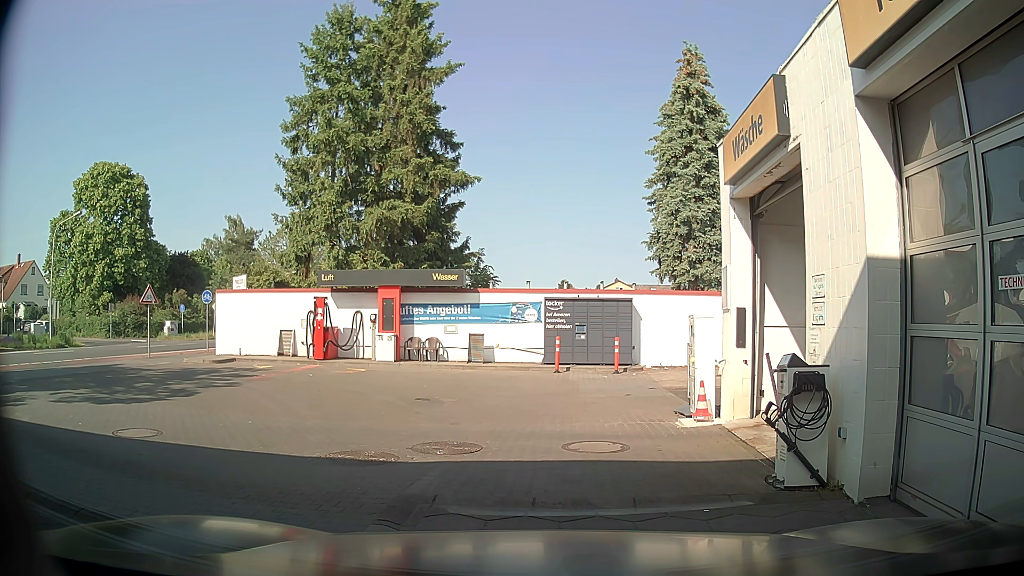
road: service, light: Day
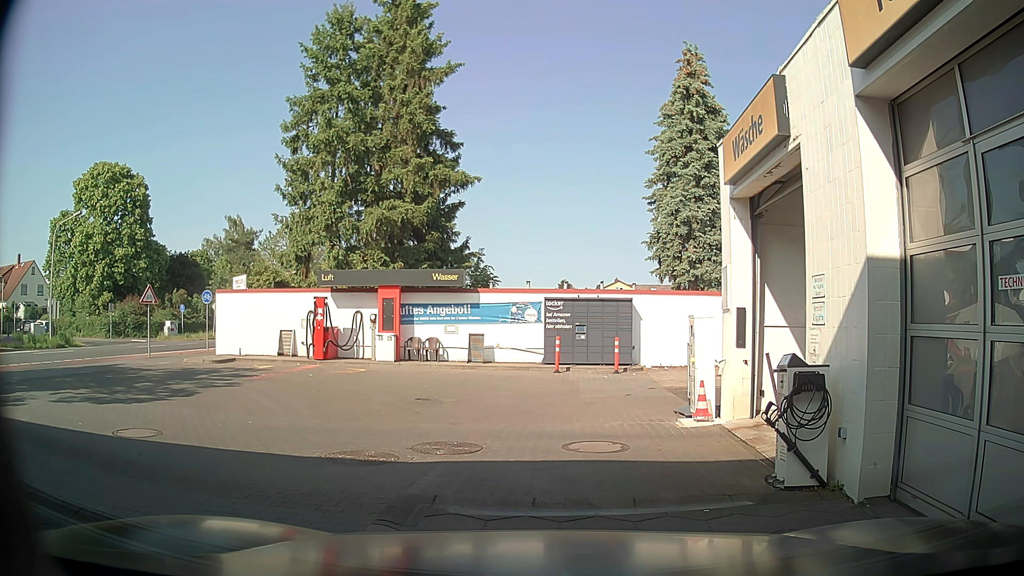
(0.0, 0.0) m; 0°
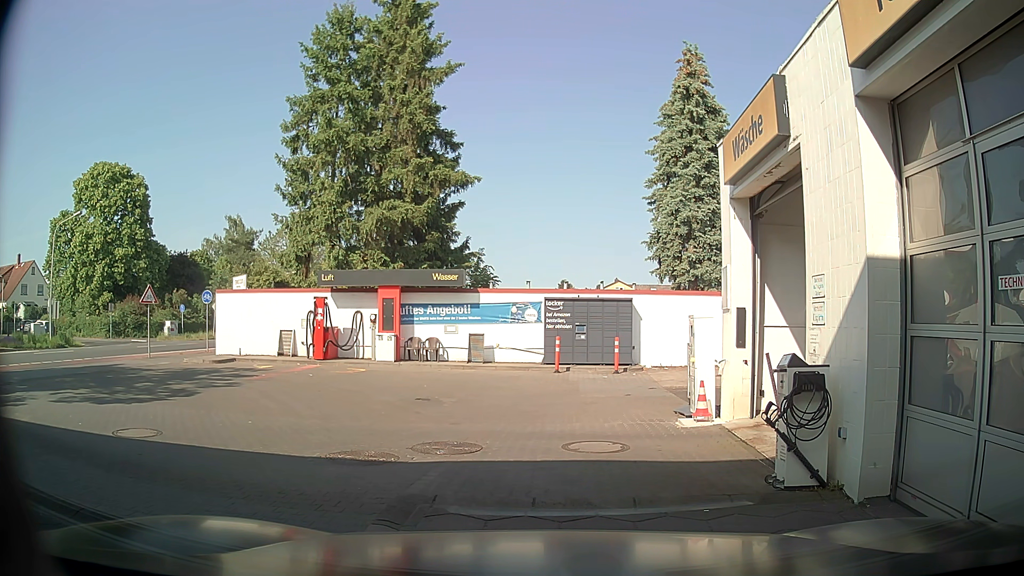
(0.0, 0.0) m; 0°
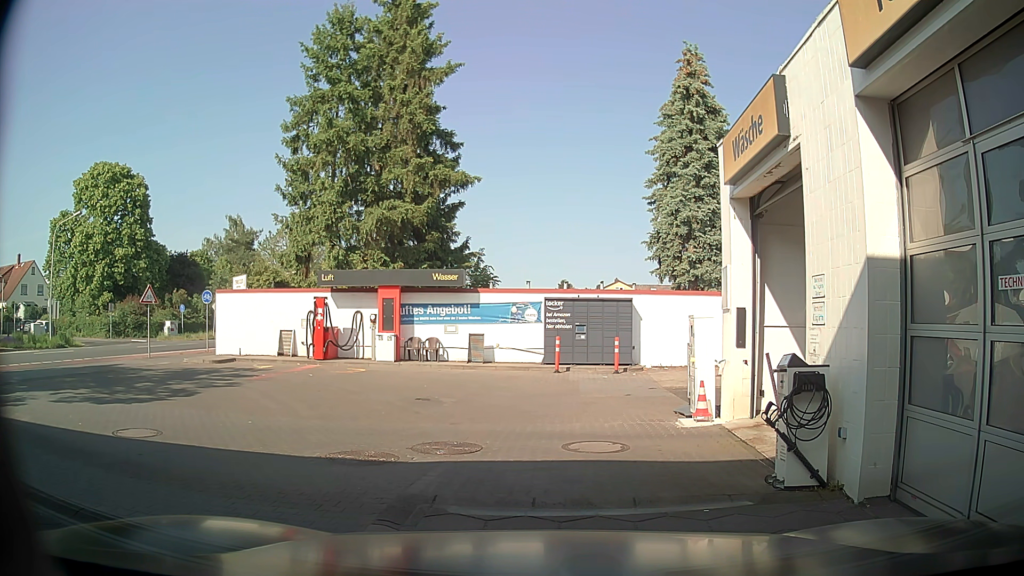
(0.0, 0.0) m; 0°
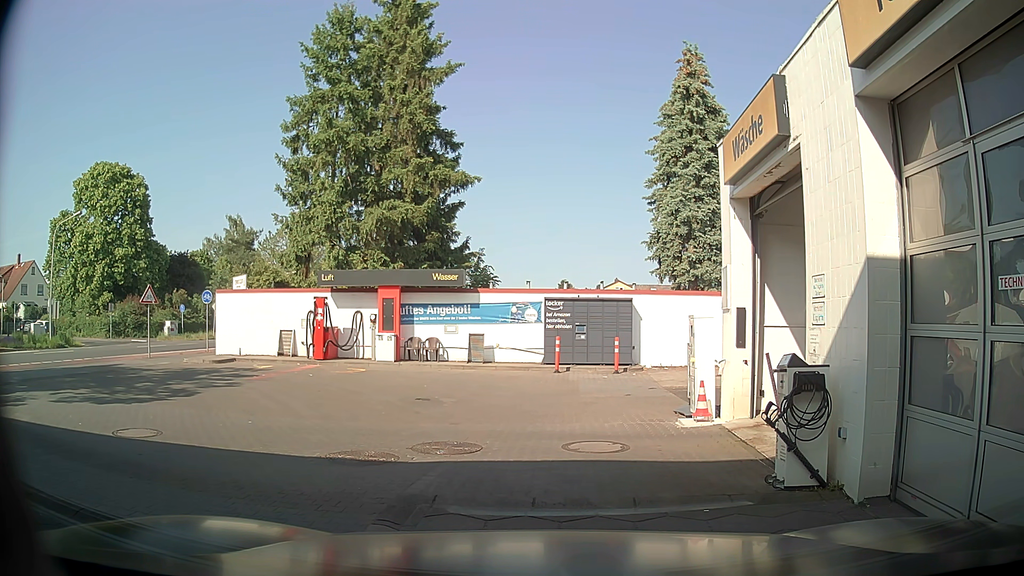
(0.0, 0.0) m; 0°
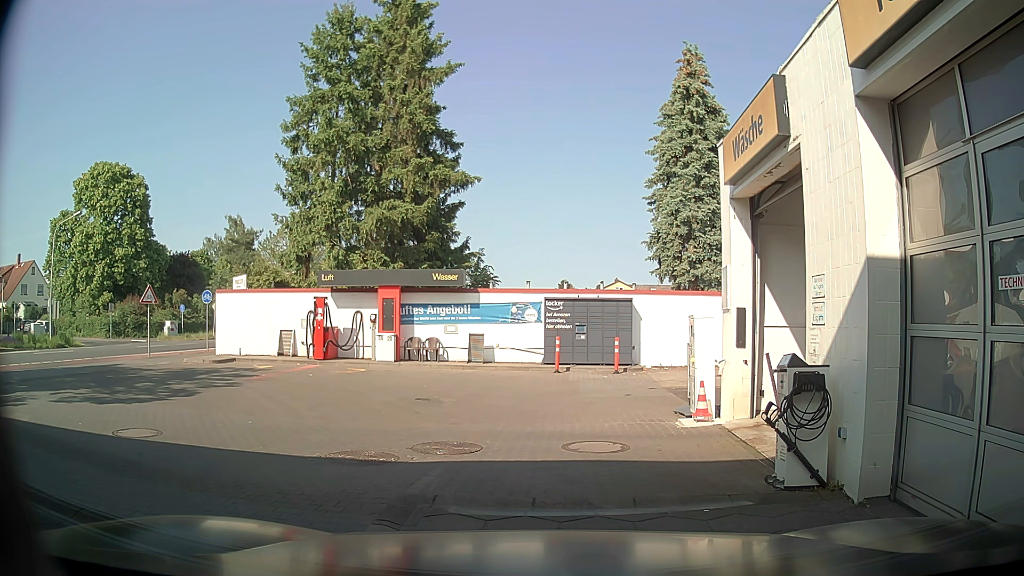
(0.0, 0.0) m; 0°
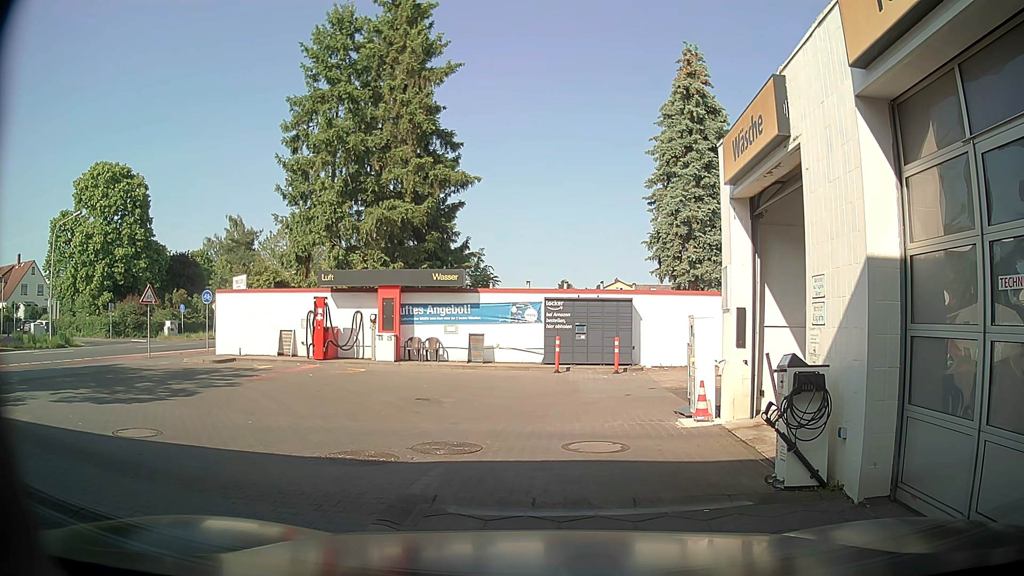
(0.0, 0.0) m; 0°
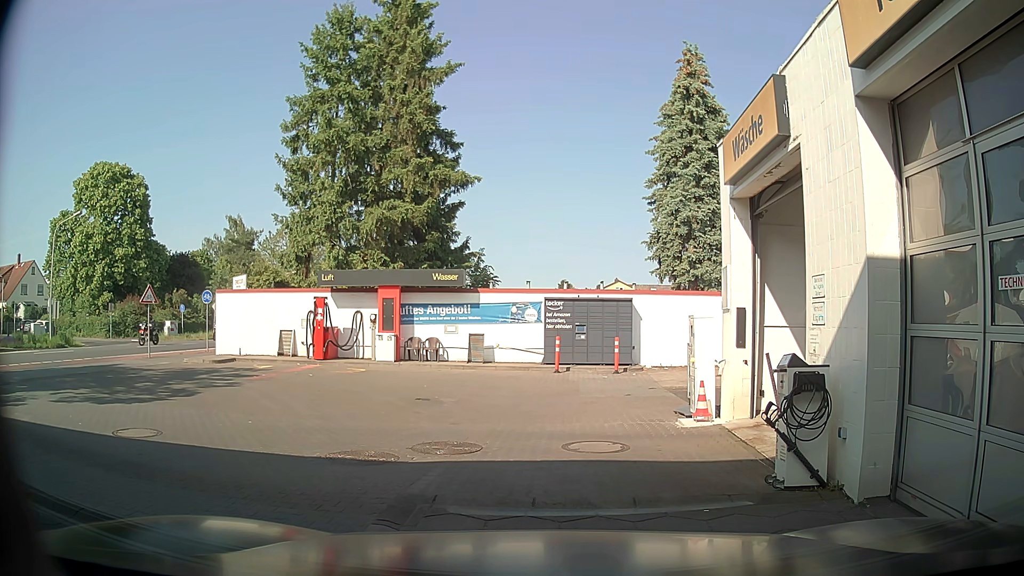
(0.0, 0.0) m; 0°
